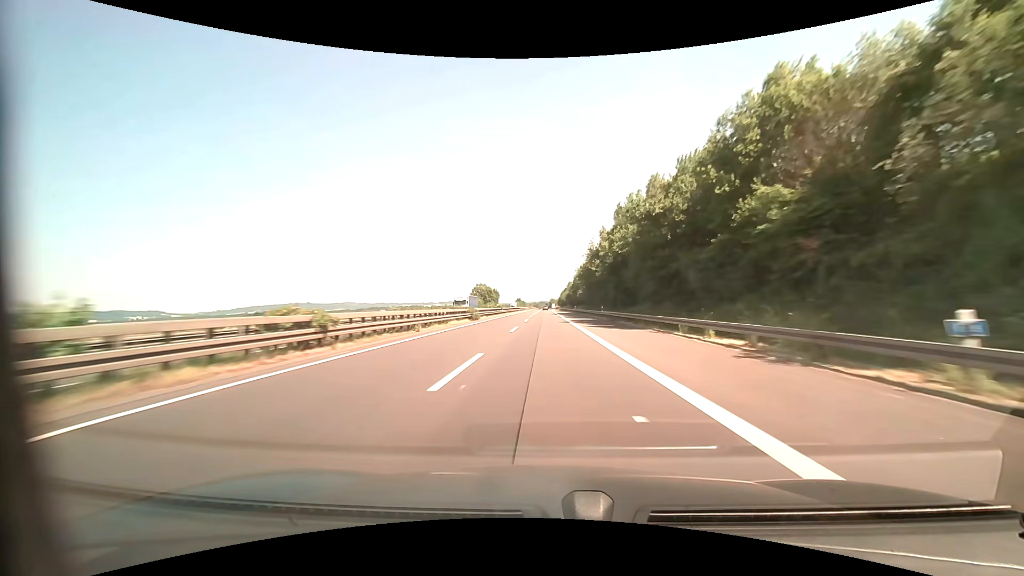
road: motorway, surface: asphalt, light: Day
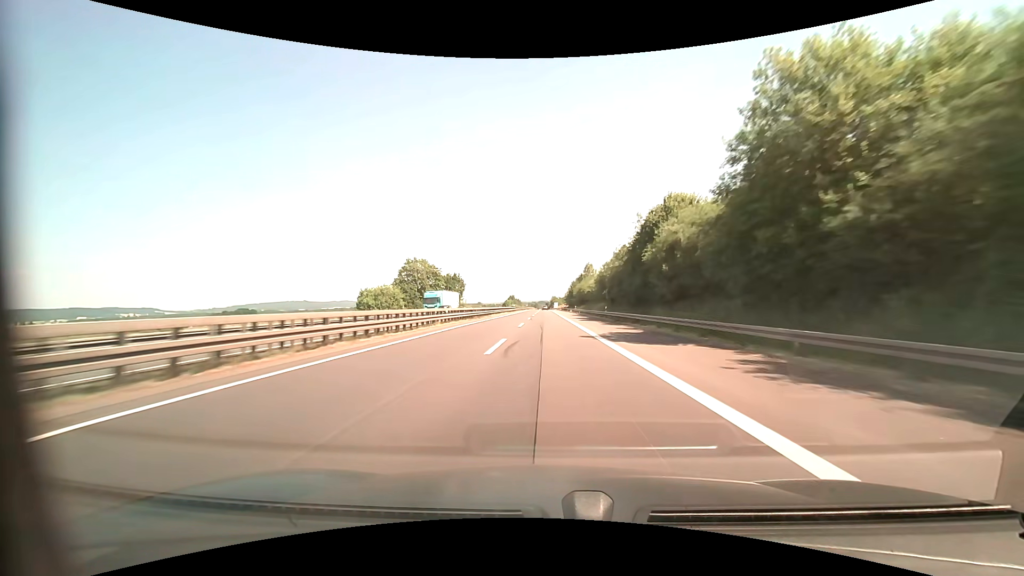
(-0.4, +103.0) m; 0°
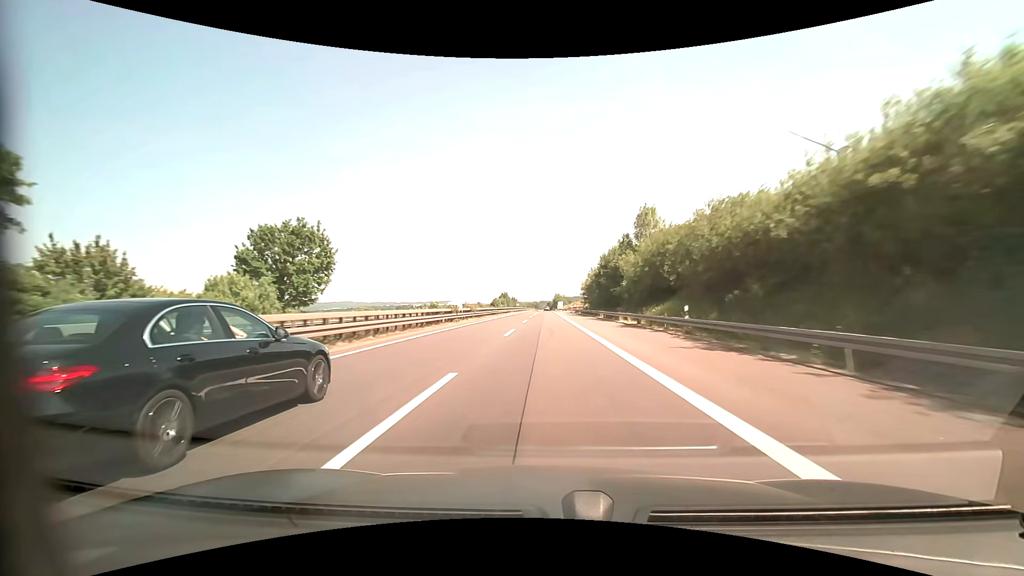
(+0.1, +82.7) m; 0°
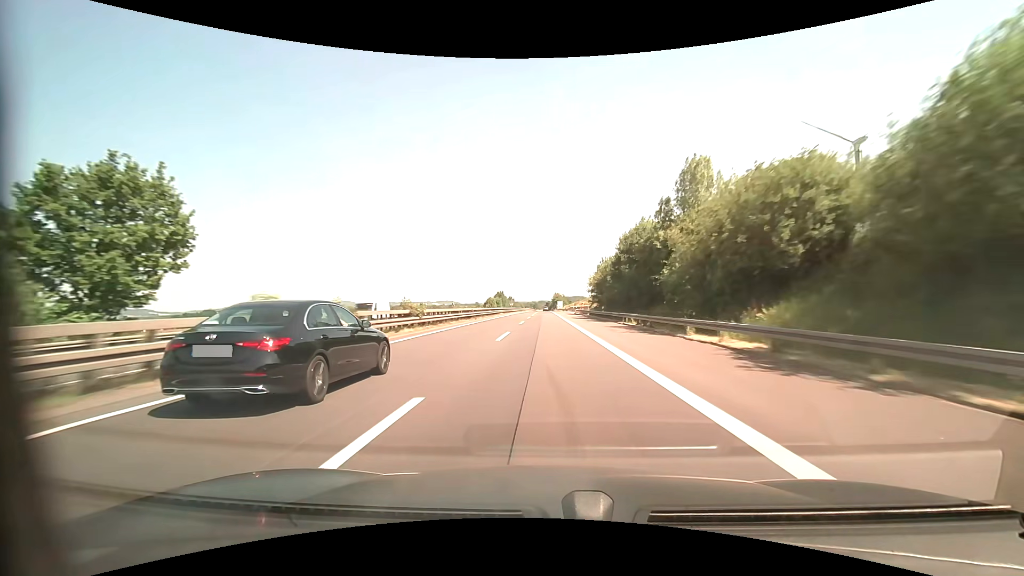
(0.0, +20.7) m; 0°
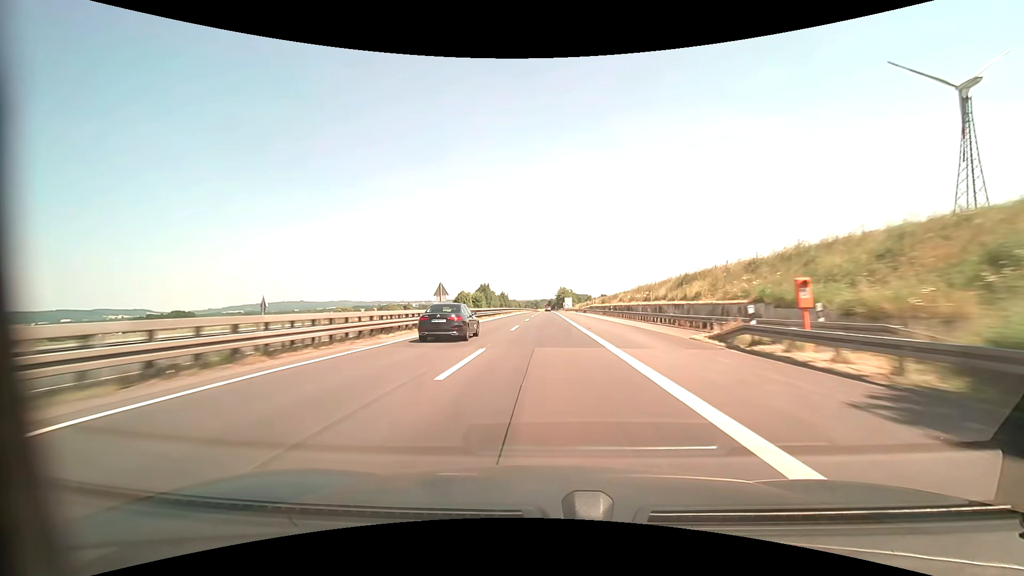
(-0.1, +83.0) m; 0°
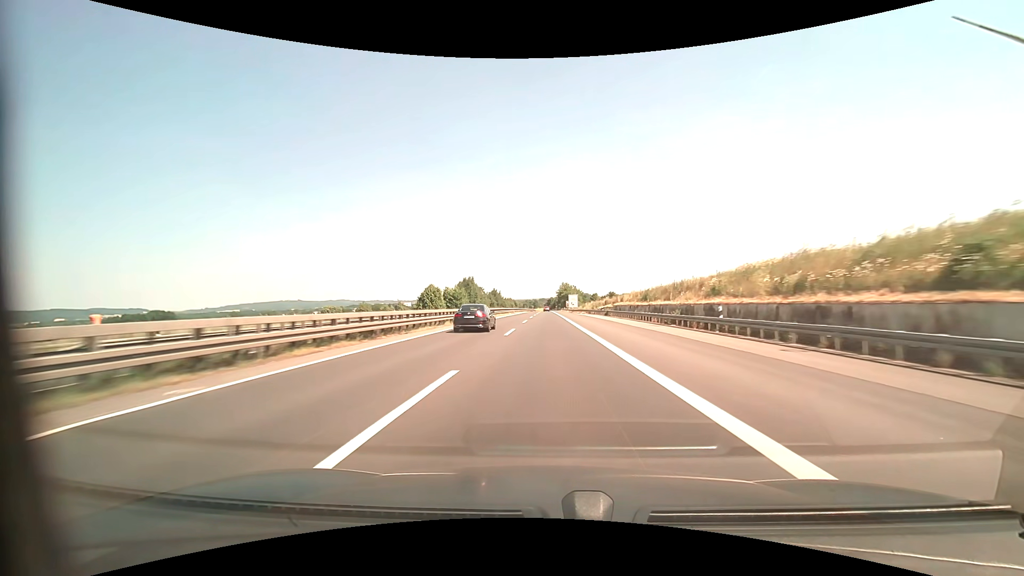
(0.0, +41.5) m; 0°
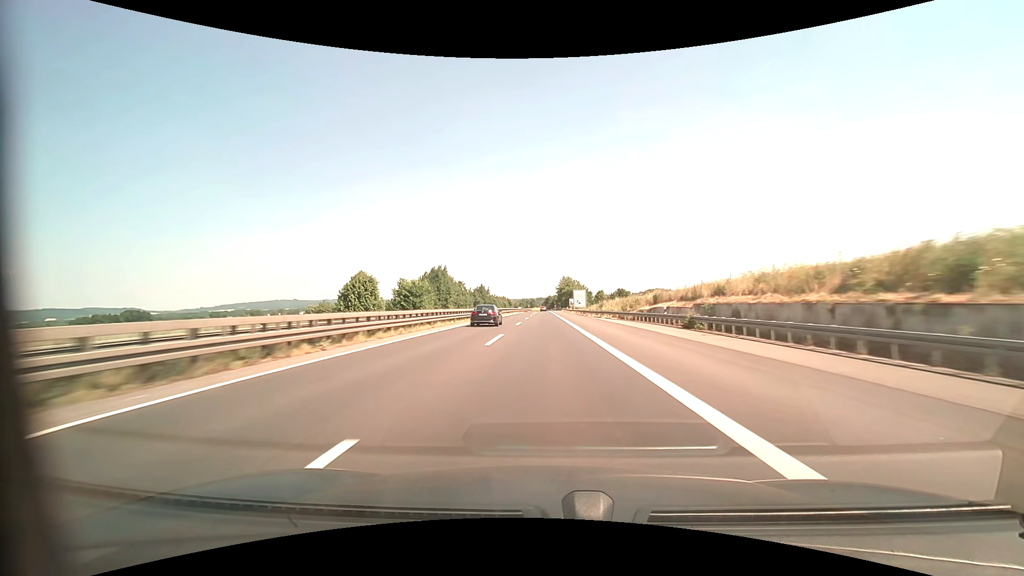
(+0.1, +41.5) m; 0°
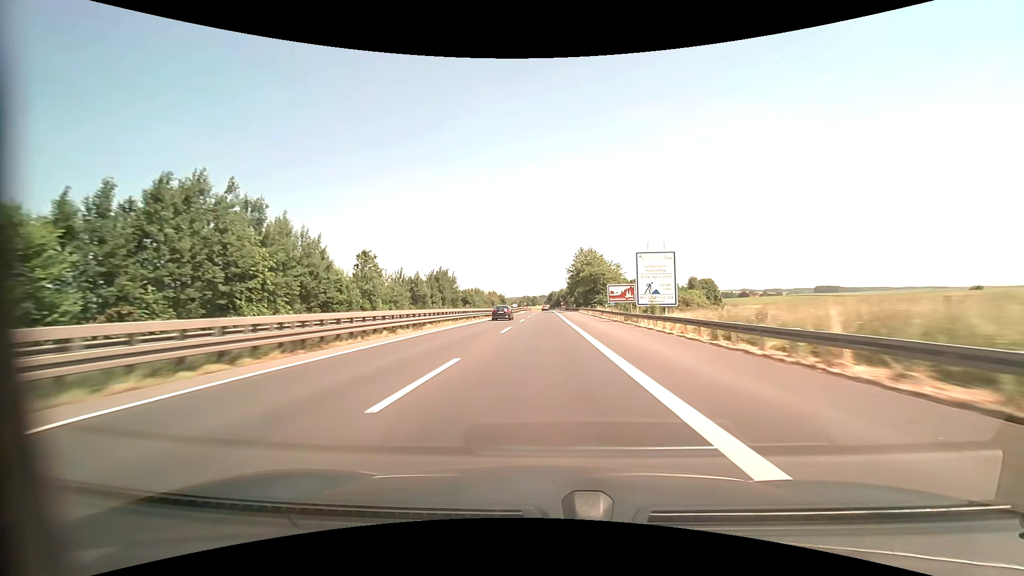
(+0.1, +83.0) m; 0°
(0, +10) (0, +20) (0, +30) (0, +40) (0, +50) (0, +60) (0, +70) (0, +80) (0, +90) (0, +100) m
